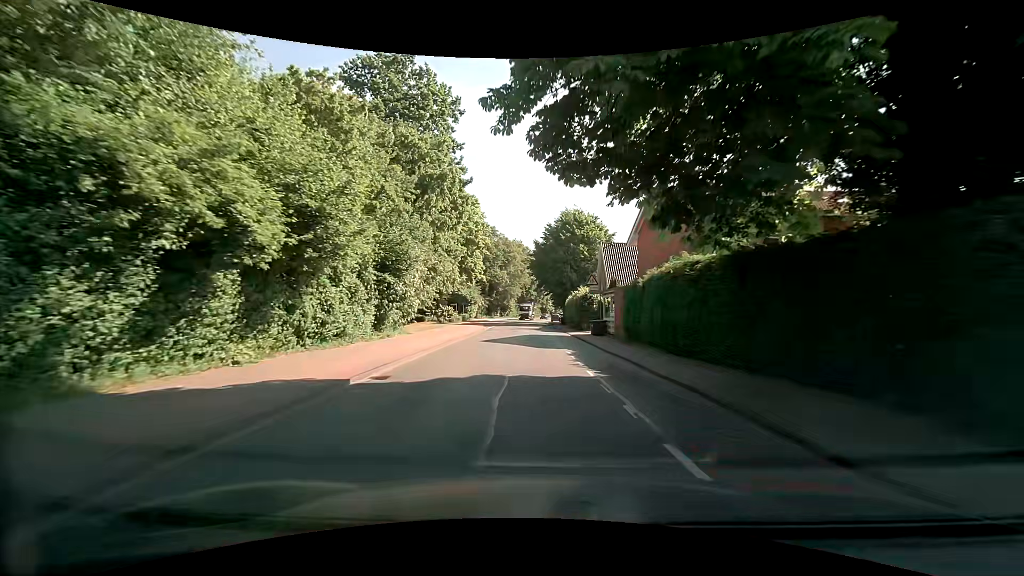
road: tertiary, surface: asphalt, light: Day
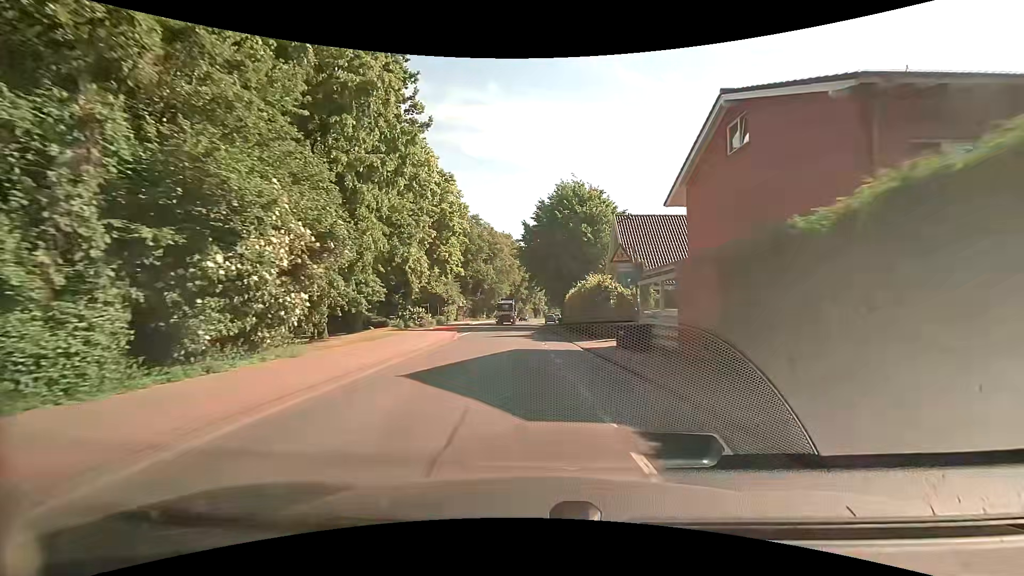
(+0.1, +13.4) m; 0°
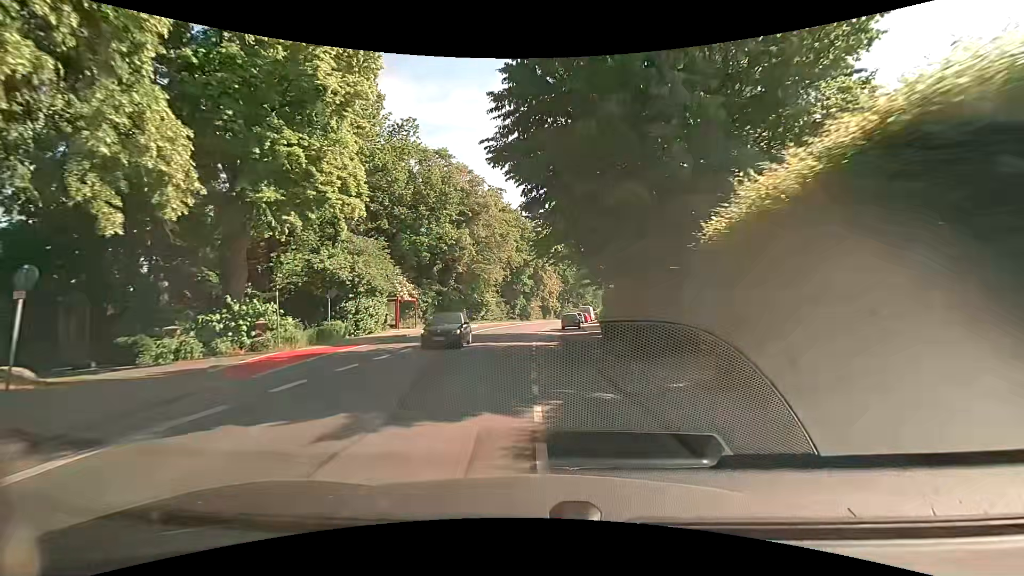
(+0.7, +34.6) m; 0°
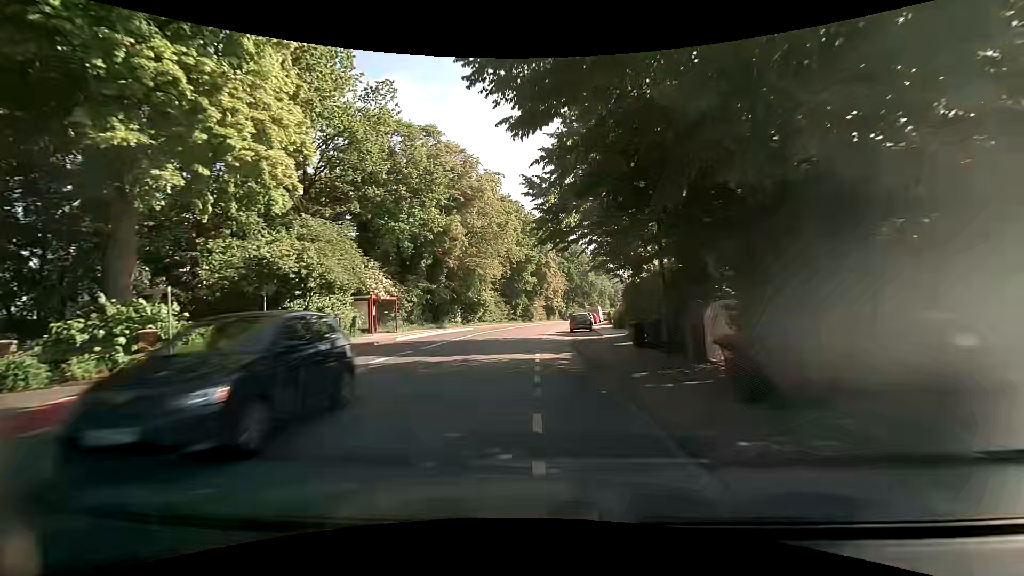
(0.0, +7.0) m; -1°
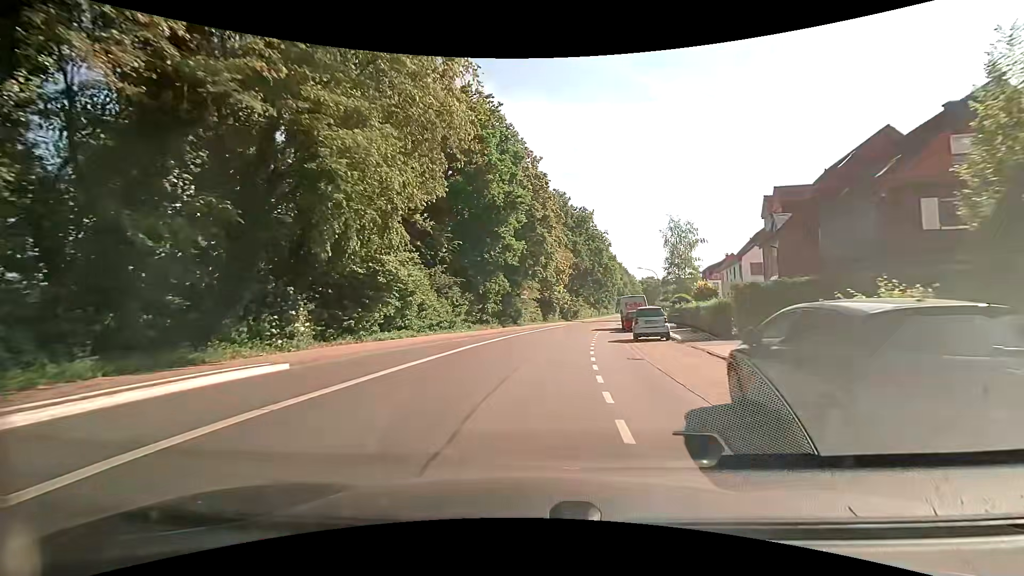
(+0.1, +35.2) m; 0°
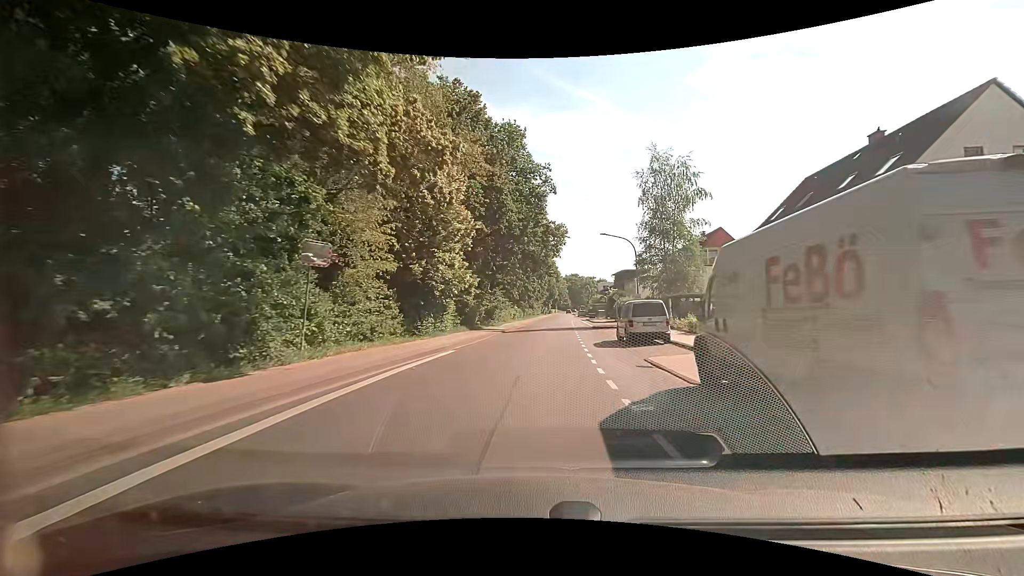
(+3.5, +35.1) m; +10°
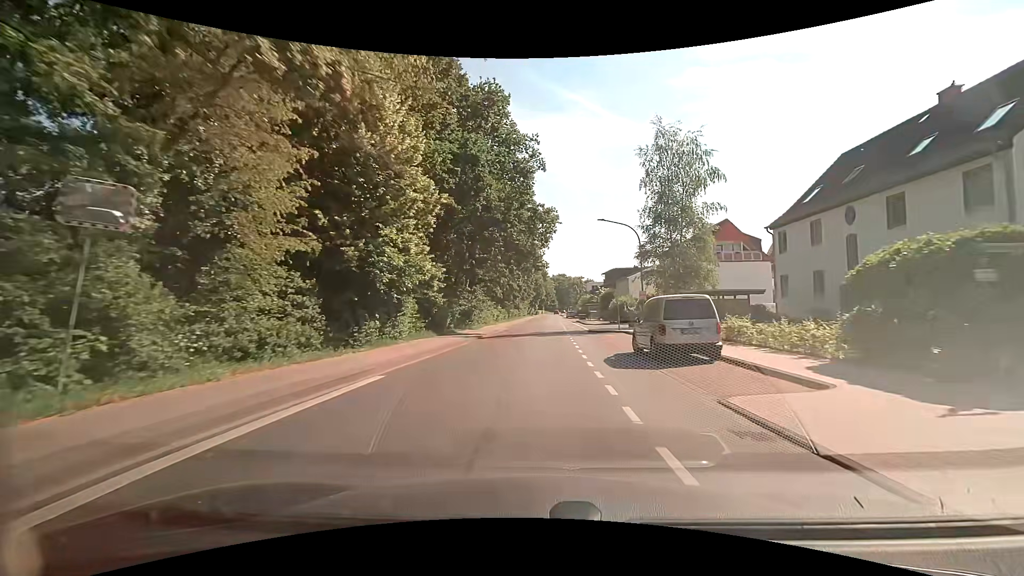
(+0.1, +7.1) m; +2°
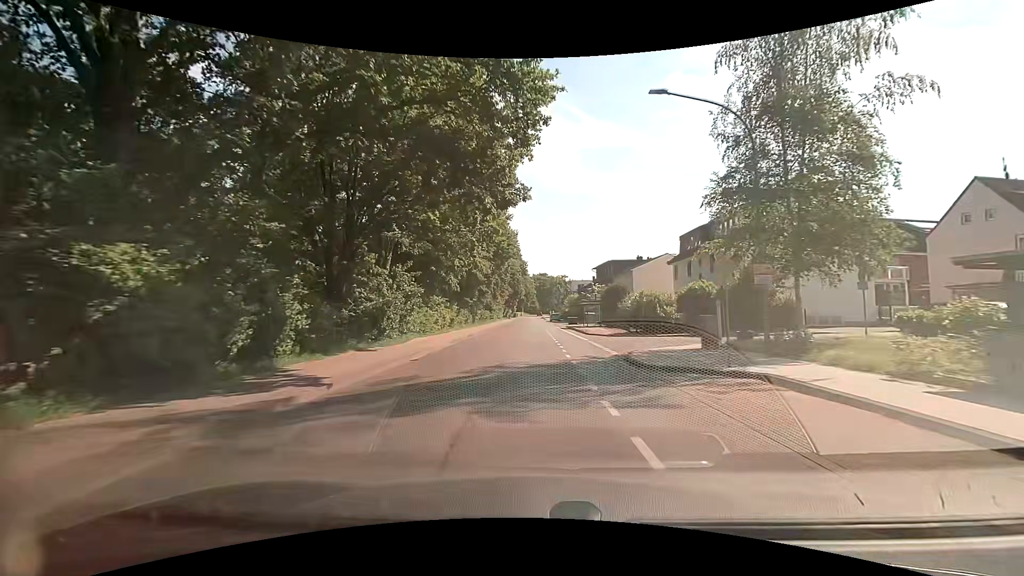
(+0.4, +21.3) m; +2°
(0, +10) (0, +20) (0, +30) (0, +40) (0, +50) (0, +60) (0, +70) (0, +80) (0, +90) (0, +100) m
